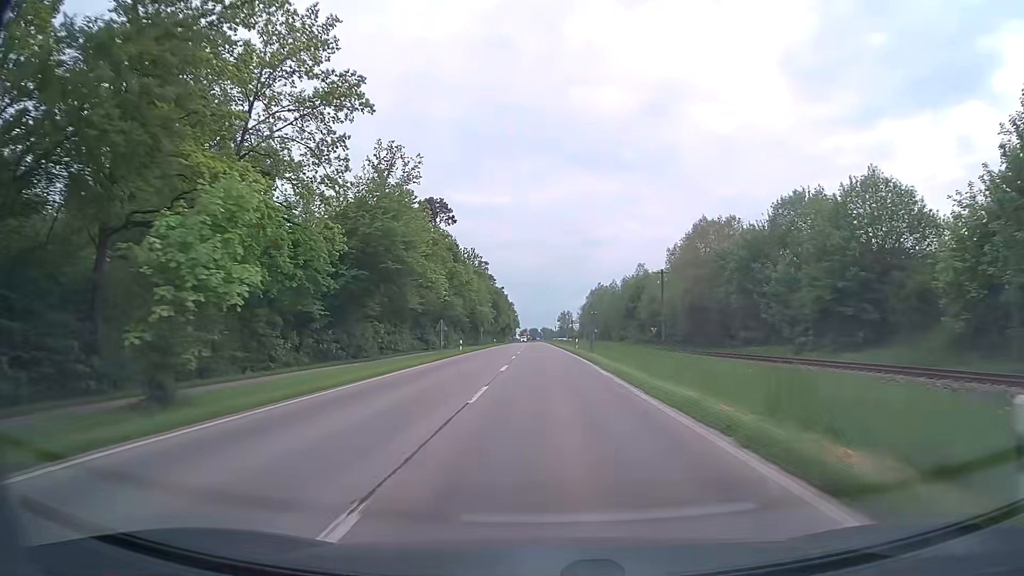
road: secondary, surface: asphalt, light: Day
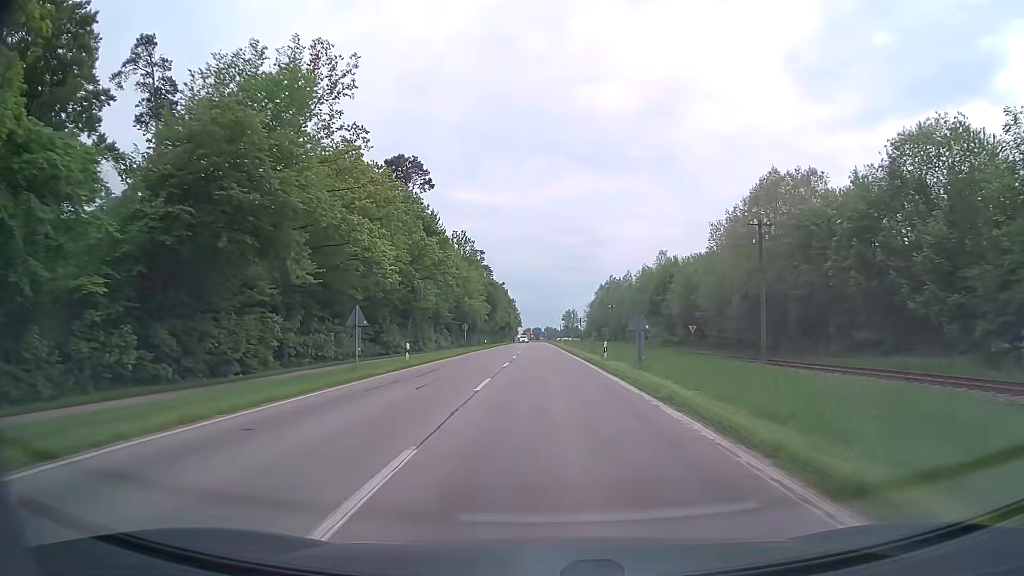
(-0.1, +21.3) m; 0°
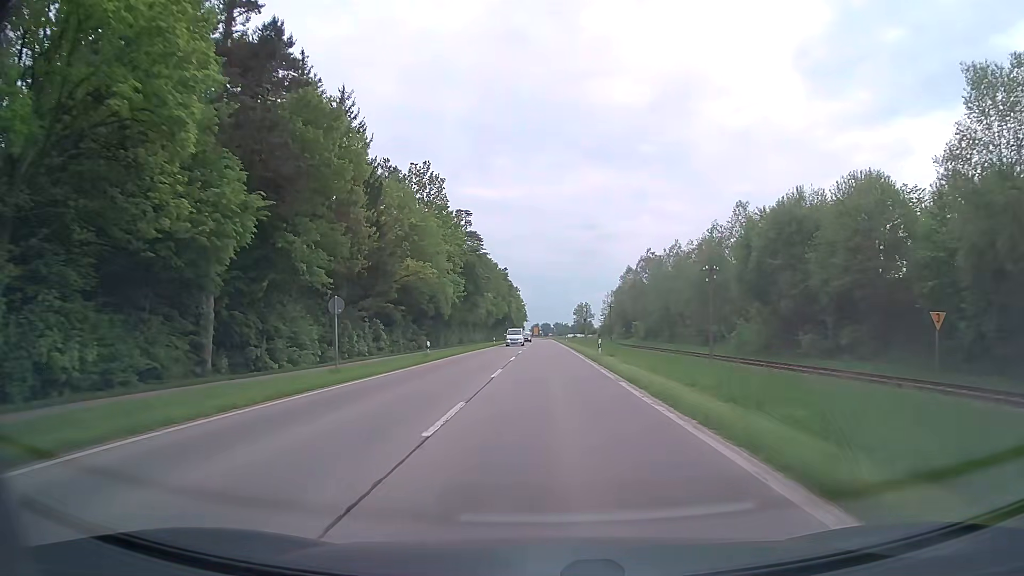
(-0.4, +43.0) m; -1°
(0, +10) (0, +20) (0, +30) (0, +40) (0, +50) (0, +60) (0, +70) (0, +80) (0, +90) (0, +100) m
